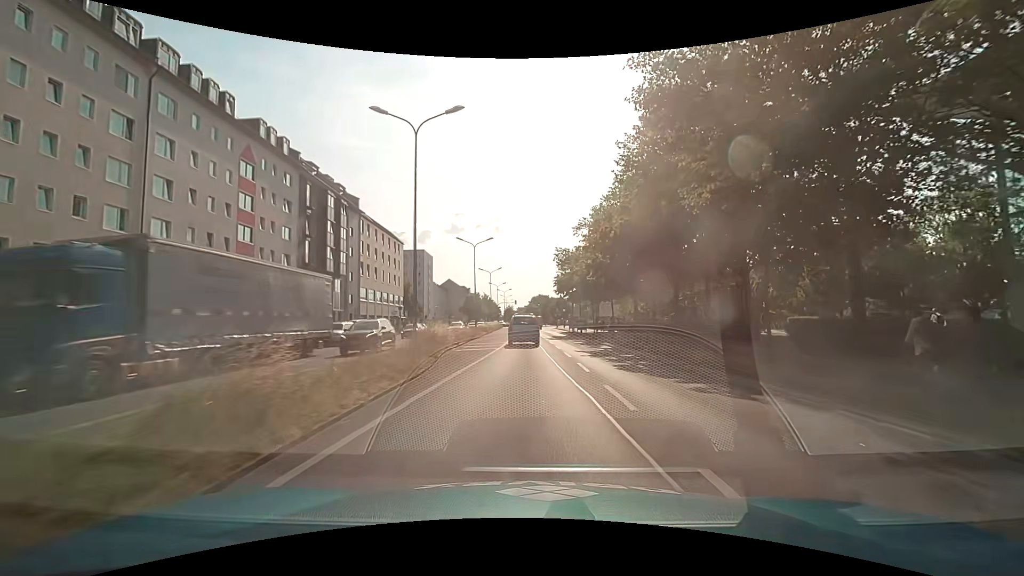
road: primary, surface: asphalt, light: Day
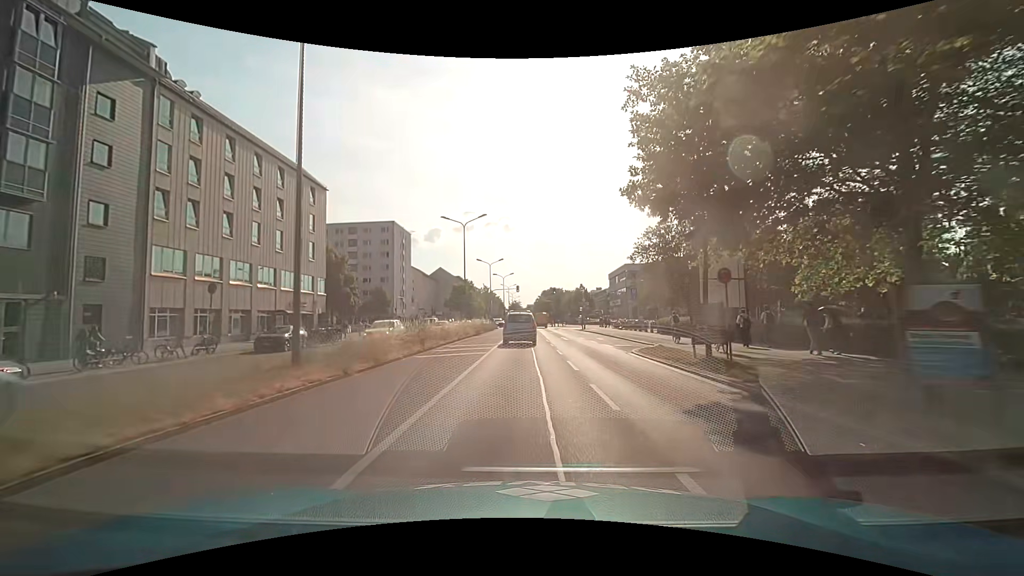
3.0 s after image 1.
(-0.2, +42.3) m; -1°
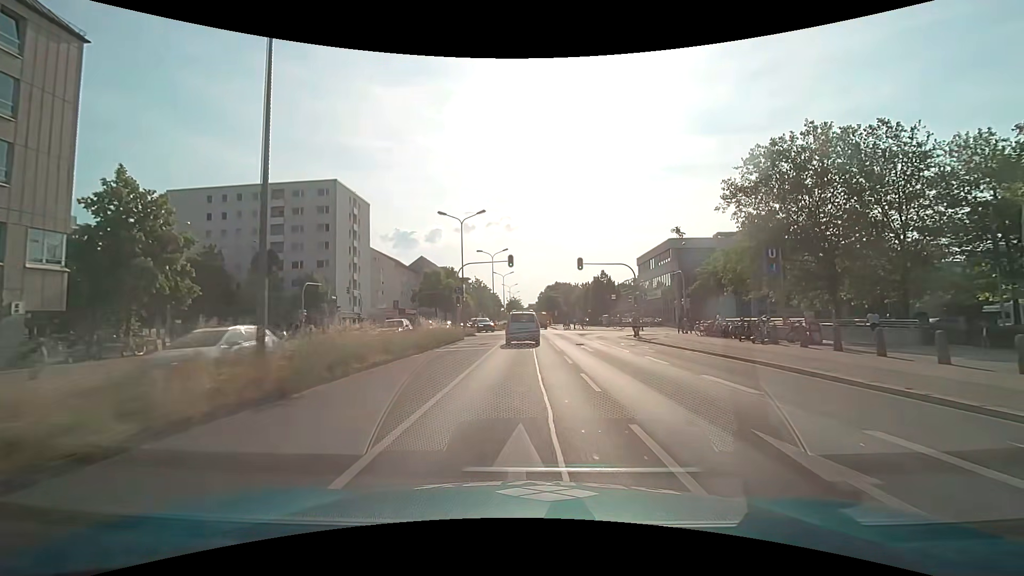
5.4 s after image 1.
(-0.4, +33.9) m; 0°
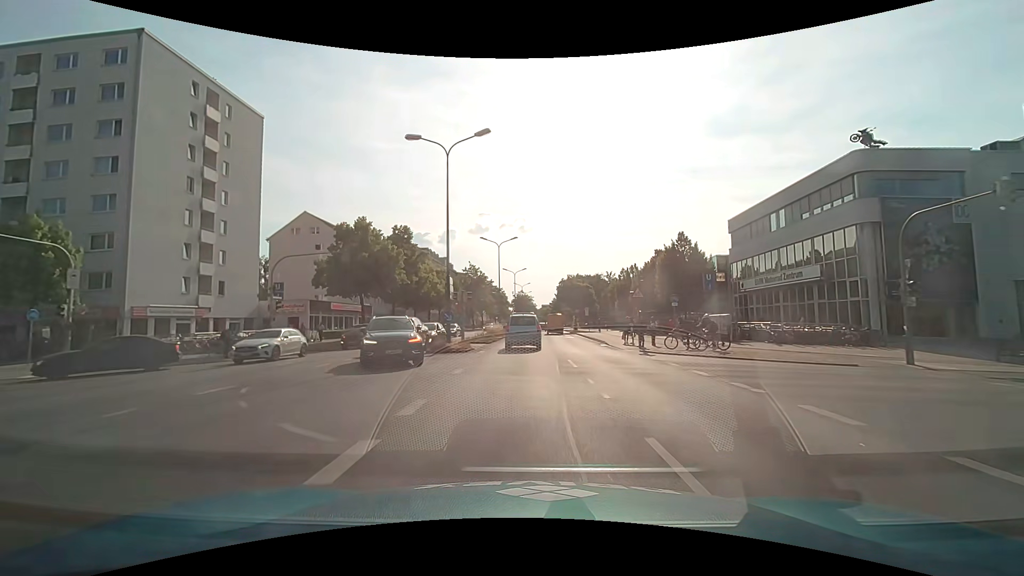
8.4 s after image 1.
(-0.3, +41.6) m; -2°
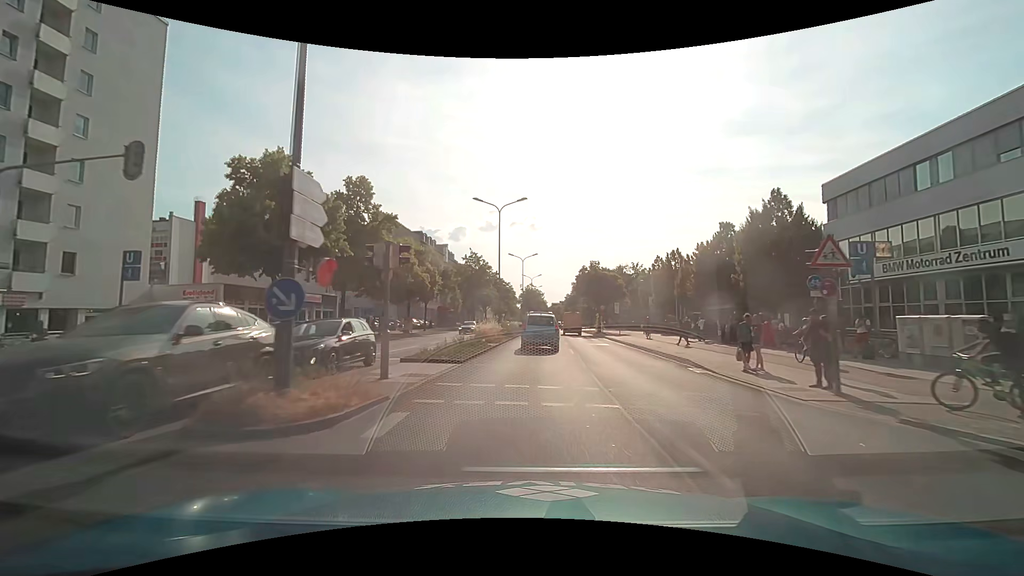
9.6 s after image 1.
(-0.2, +16.6) m; -1°
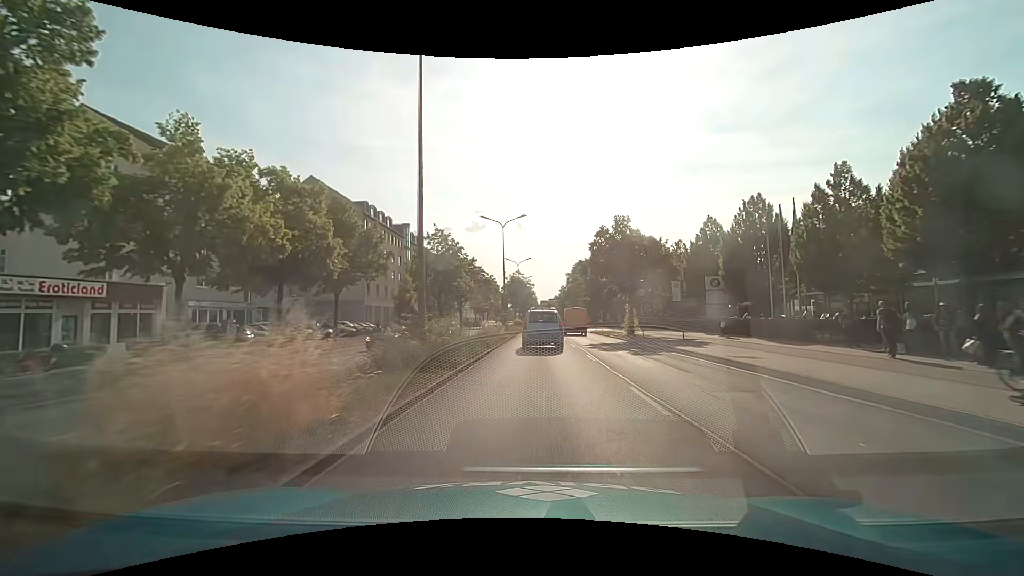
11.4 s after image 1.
(+0.2, +24.5) m; +1°
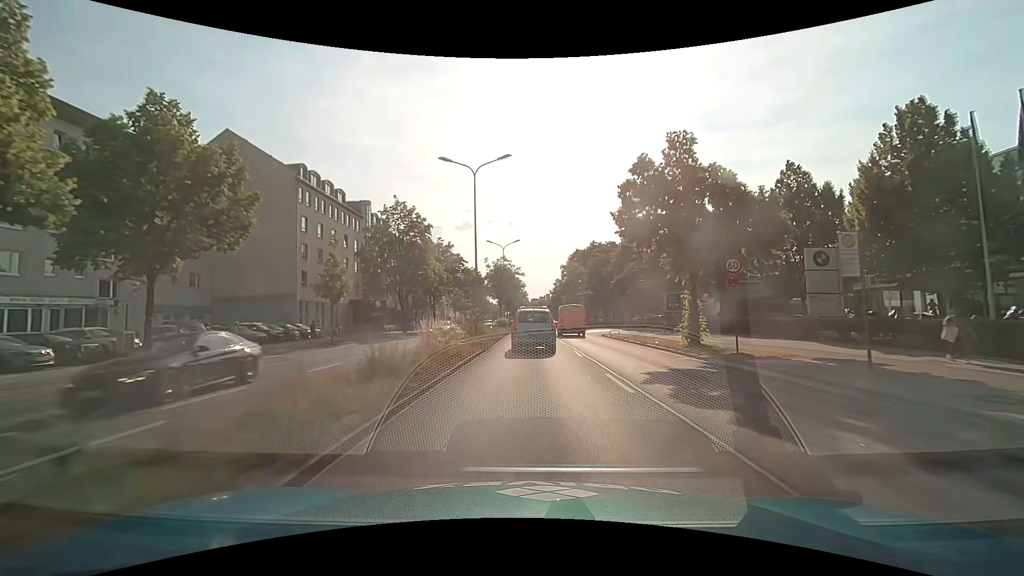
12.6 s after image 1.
(+0.1, +16.0) m; +1°
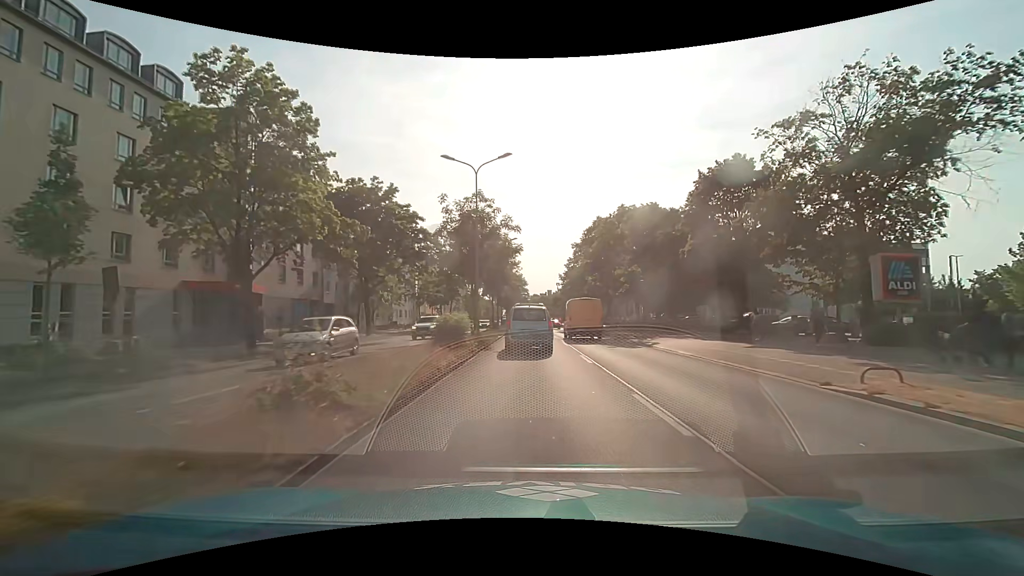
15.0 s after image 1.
(-0.1, +30.3) m; 0°
(0, +10) (0, +20) (0, +30) (0, +40) (0, +50) (0, +60) (0, +70) (0, +80) (0, +90) (0, +100) m
